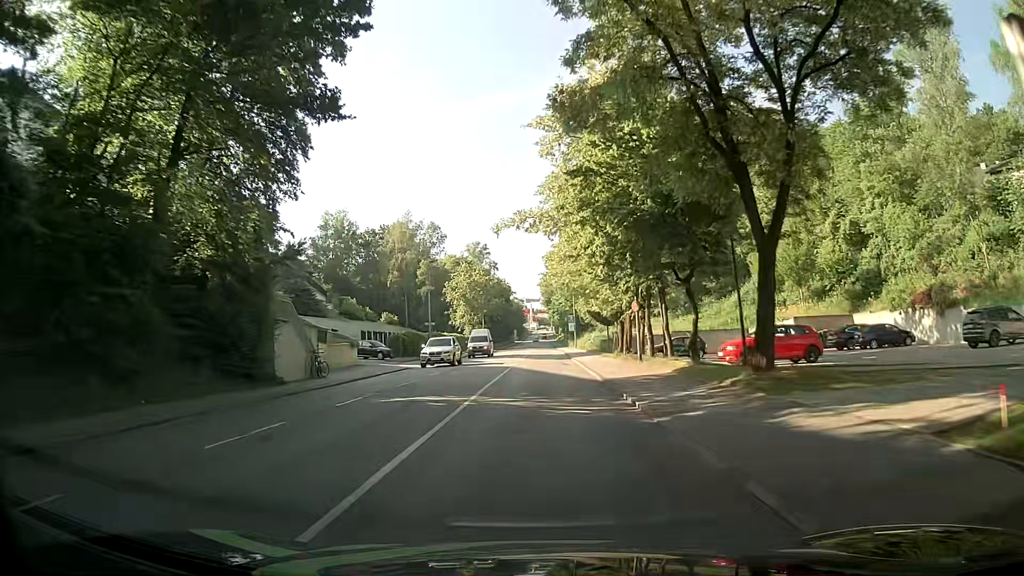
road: tertiary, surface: asphalt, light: Day
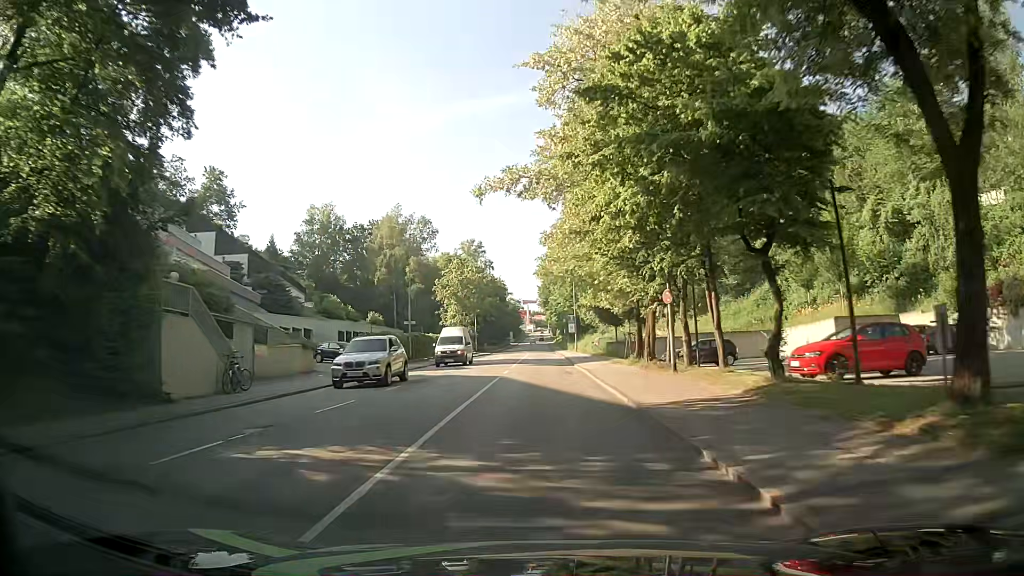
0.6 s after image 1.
(0.0, +7.6) m; -1°
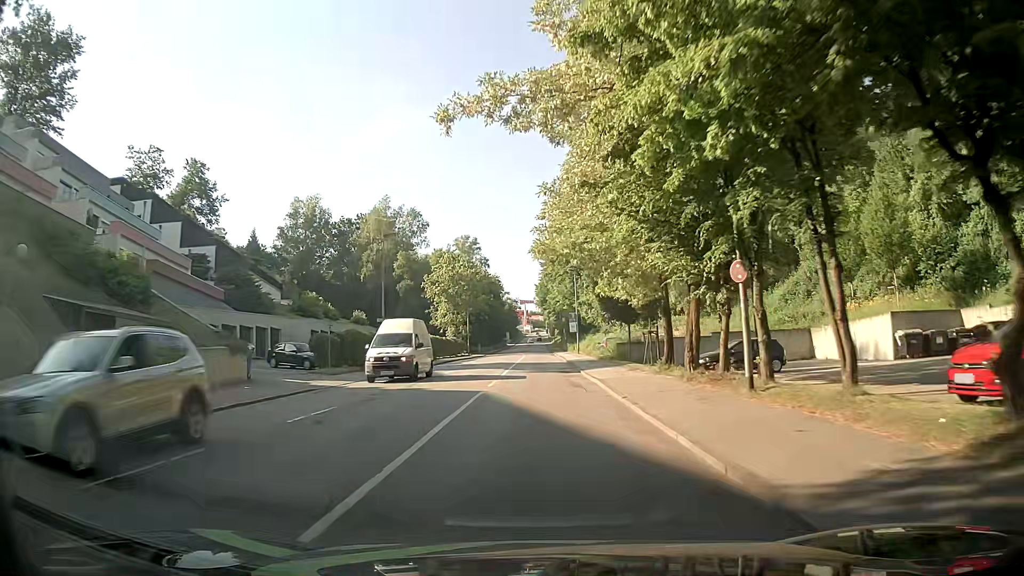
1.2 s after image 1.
(+0.2, +7.6) m; +1°
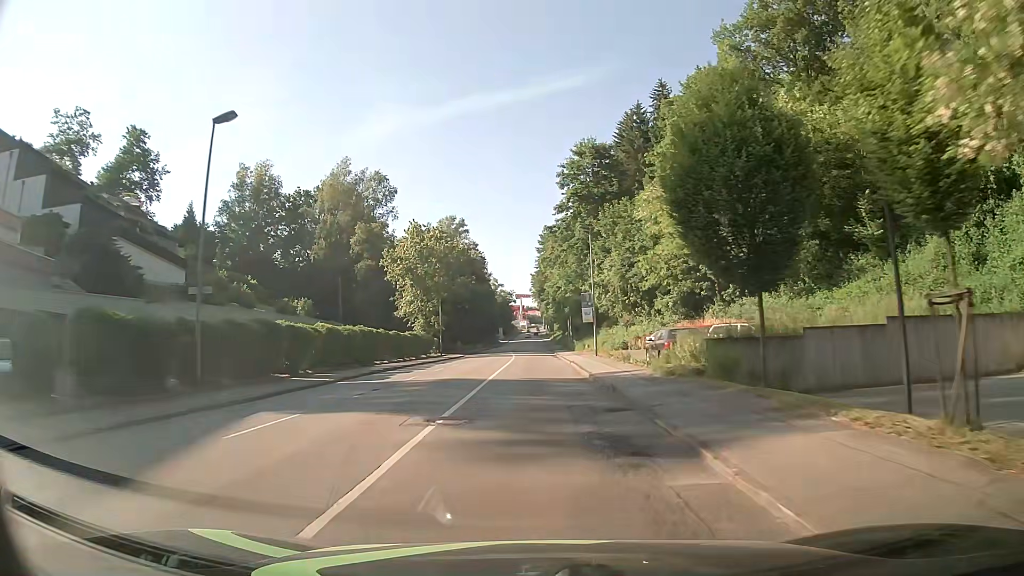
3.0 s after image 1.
(+0.4, +22.9) m; 0°
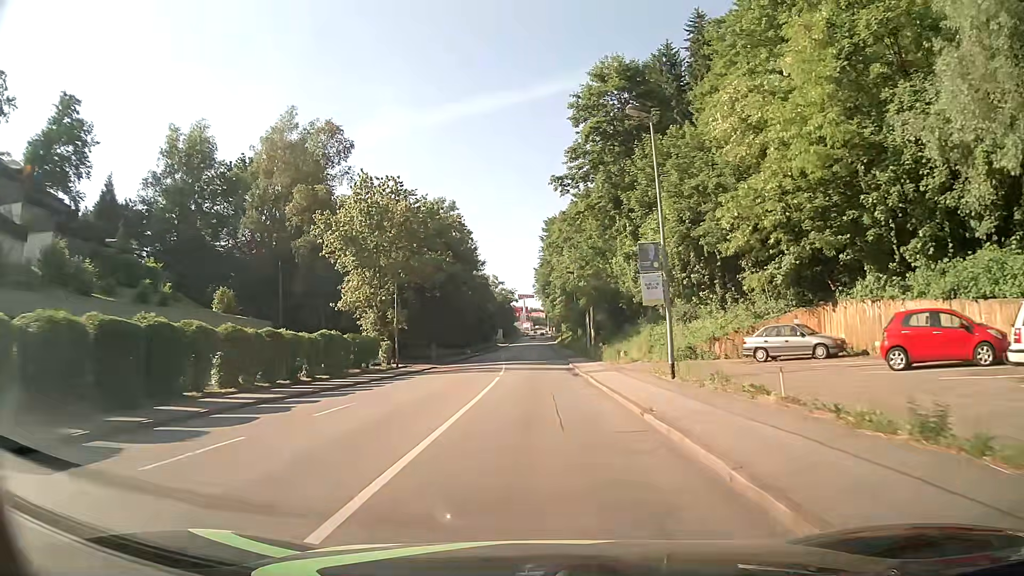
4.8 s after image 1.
(+0.2, +22.9) m; 0°
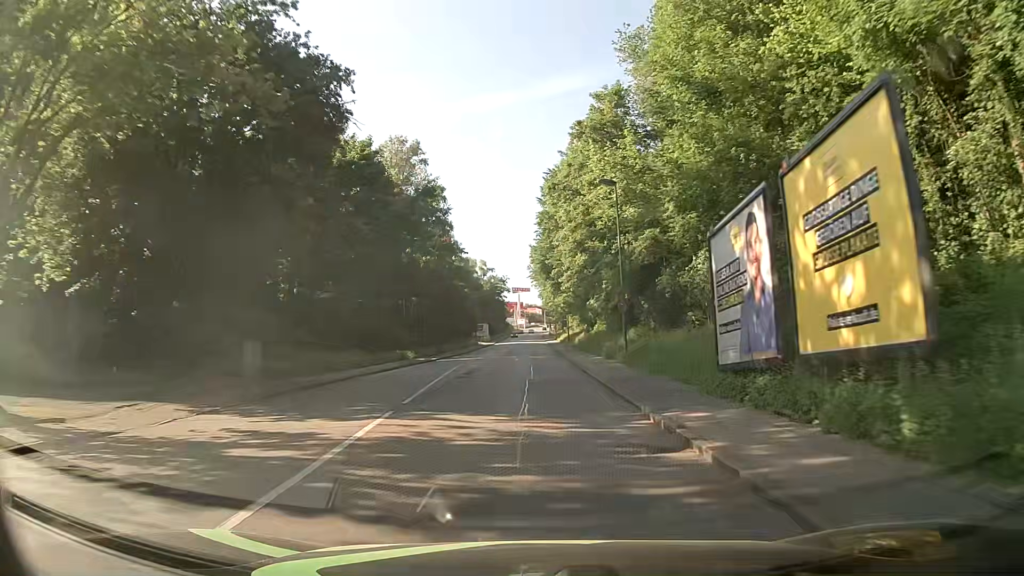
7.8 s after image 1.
(0.0, +38.3) m; 0°
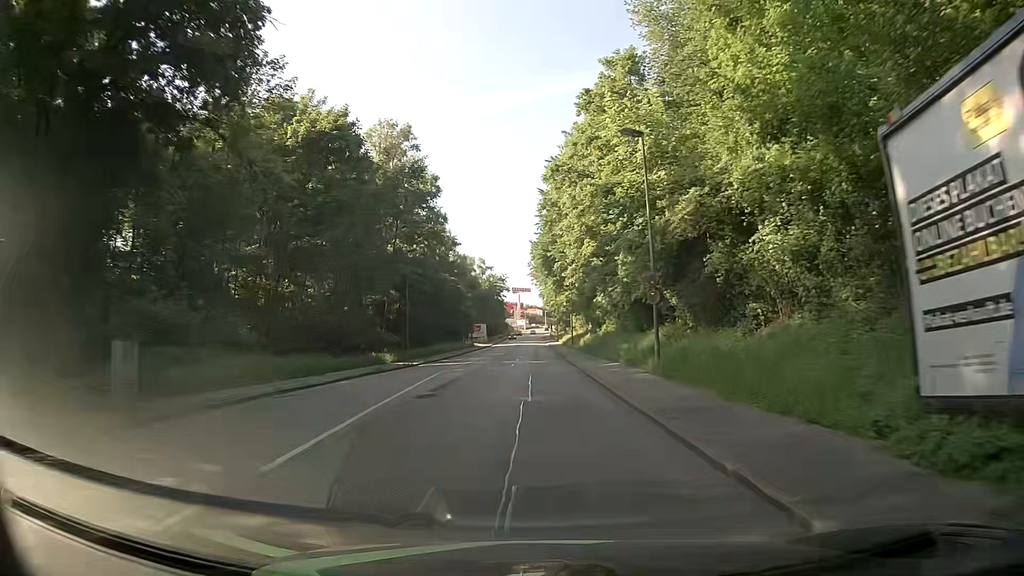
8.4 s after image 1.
(0.0, +7.6) m; 0°
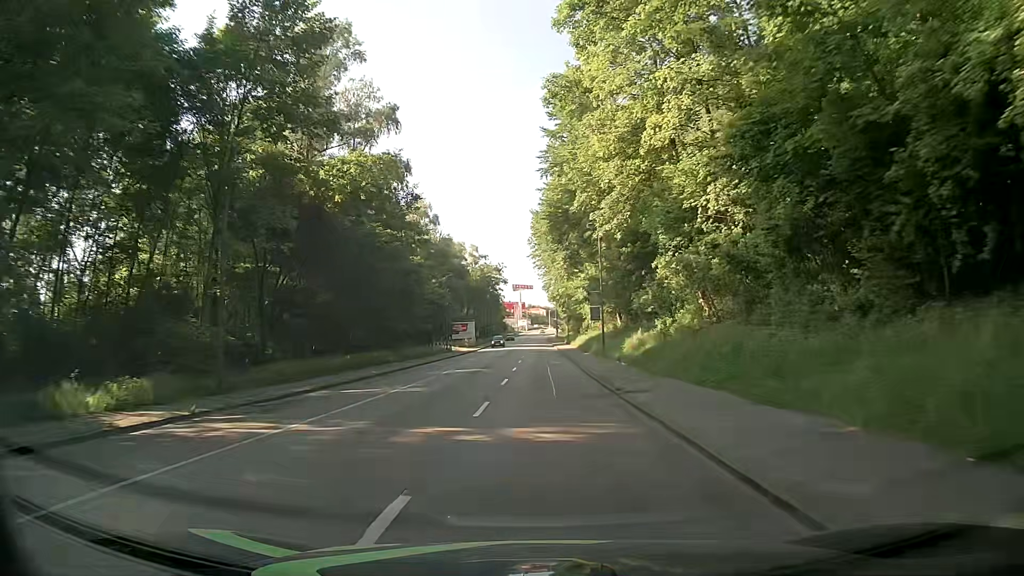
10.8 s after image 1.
(-0.1, +30.4) m; 0°
(0, +10) (0, +20) (0, +30) (0, +40) (0, +50) (+1, +60) (+1, +70) (+1, +80) (+1, +90) (+1, +100) m
